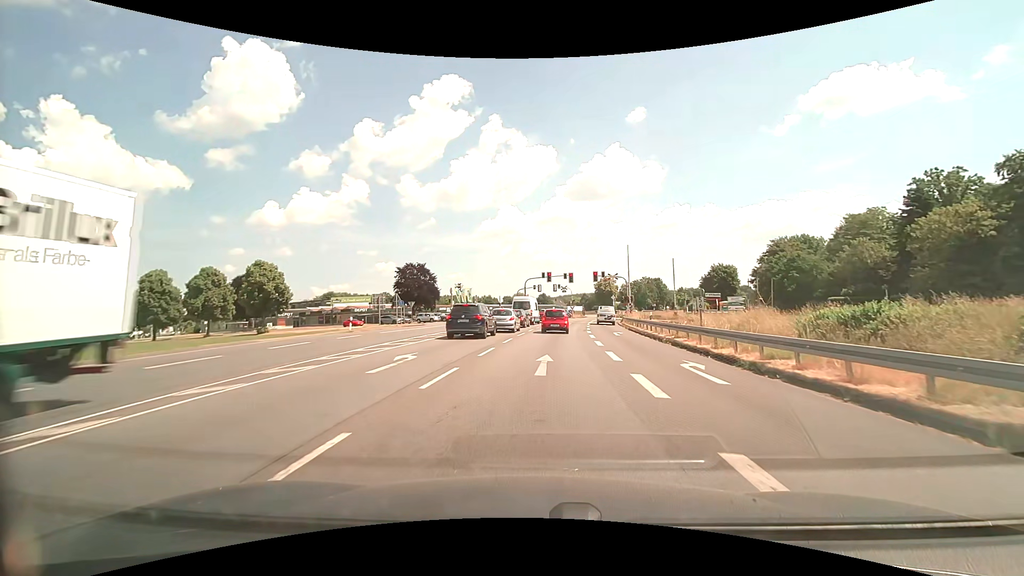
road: primary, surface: asphalt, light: Day
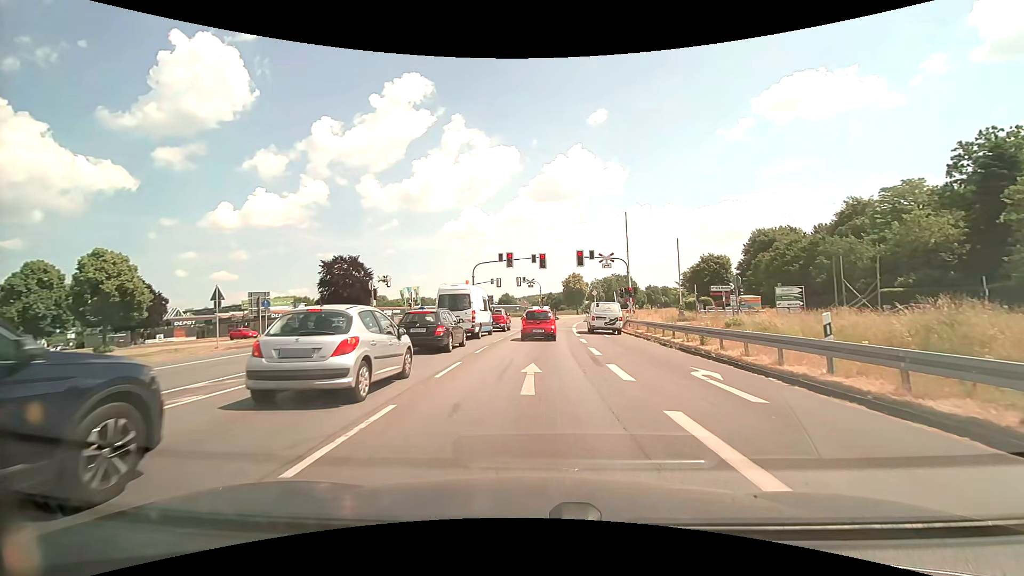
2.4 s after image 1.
(+0.7, +21.8) m; +4°
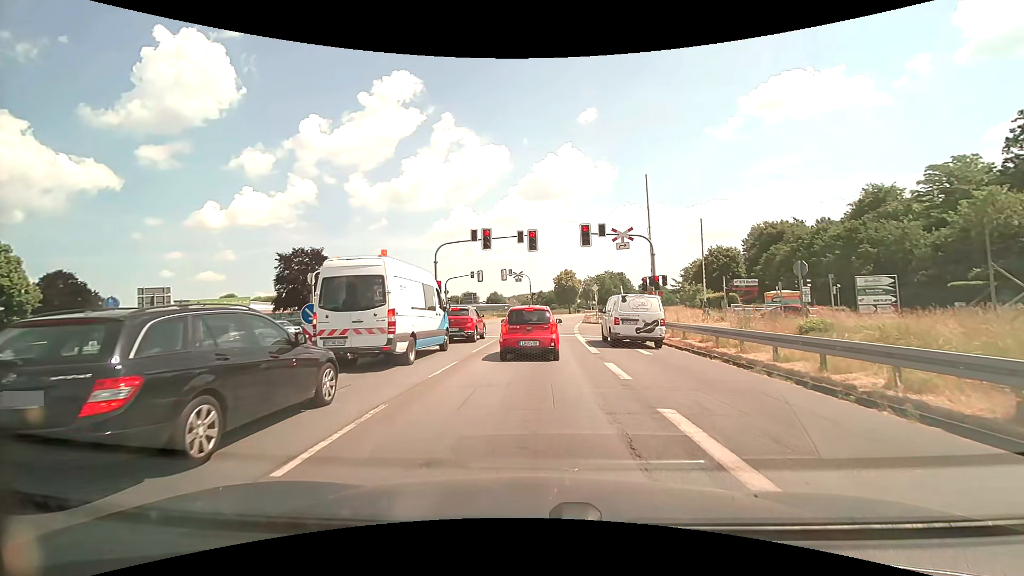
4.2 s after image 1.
(+0.1, +11.7) m; +1°
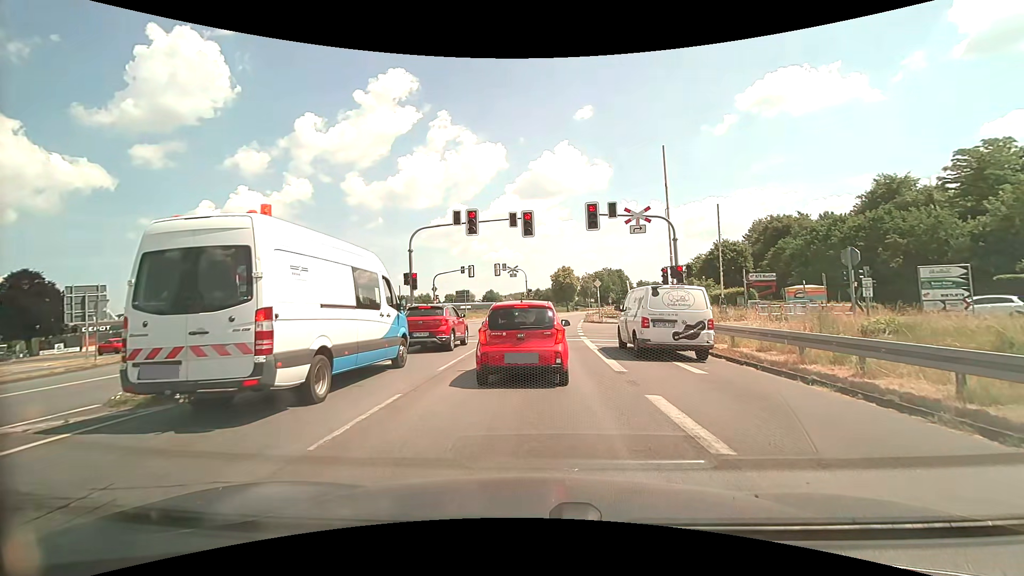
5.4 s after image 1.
(0.0, +5.0) m; 0°
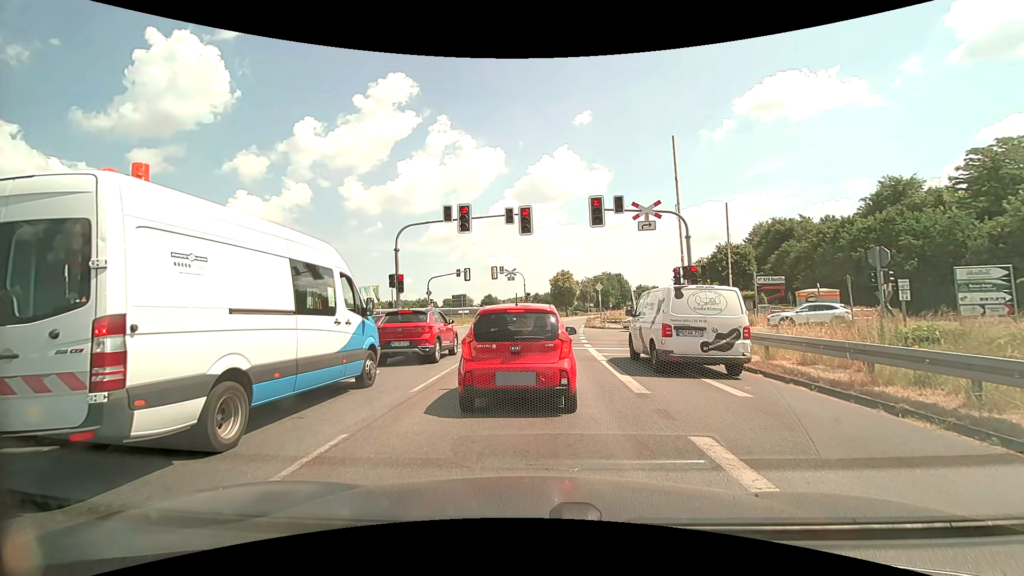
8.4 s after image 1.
(0.0, +2.1) m; +1°
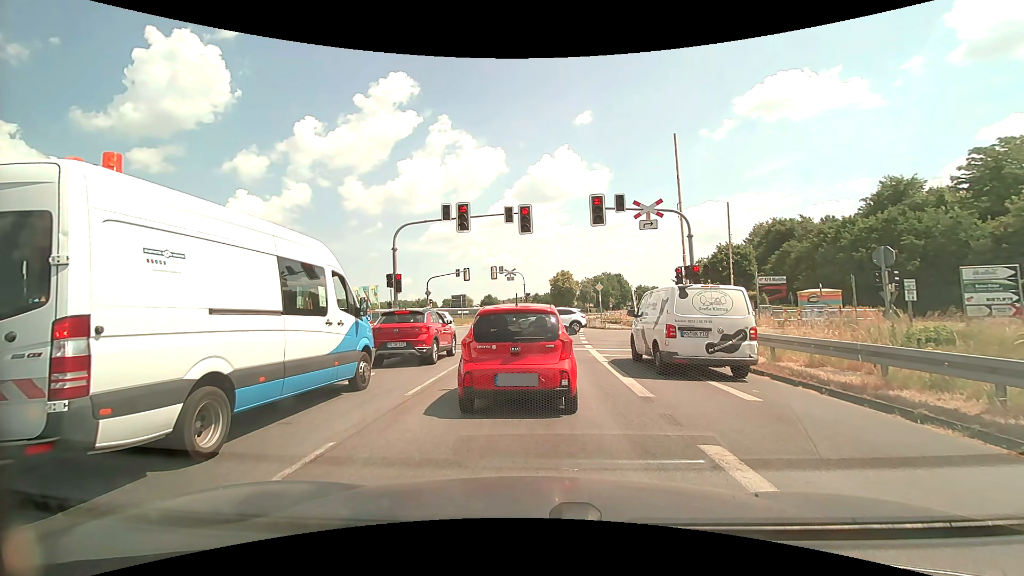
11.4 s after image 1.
(0.0, +0.4) m; 0°
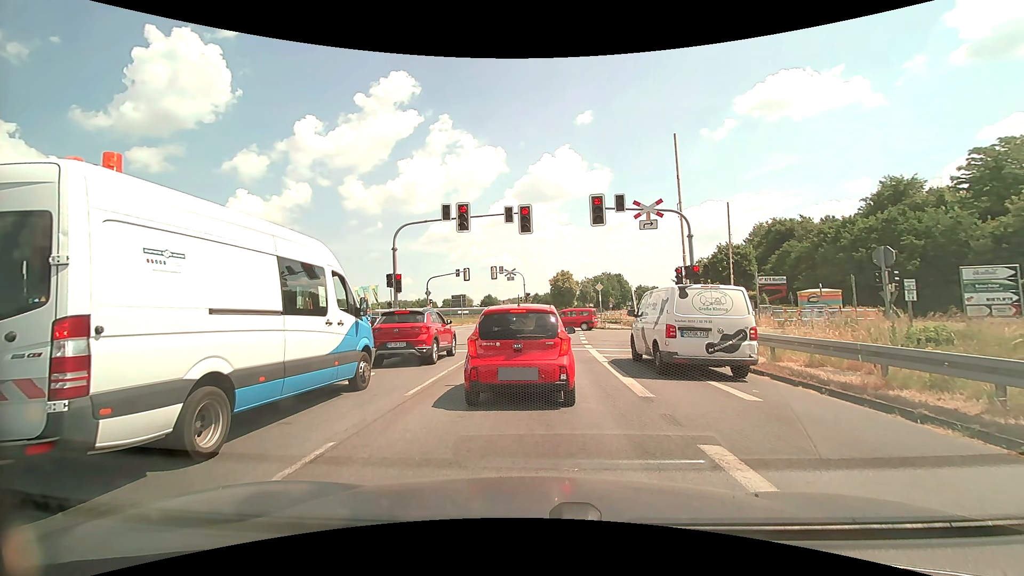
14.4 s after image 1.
(0.0, 0.0) m; 0°
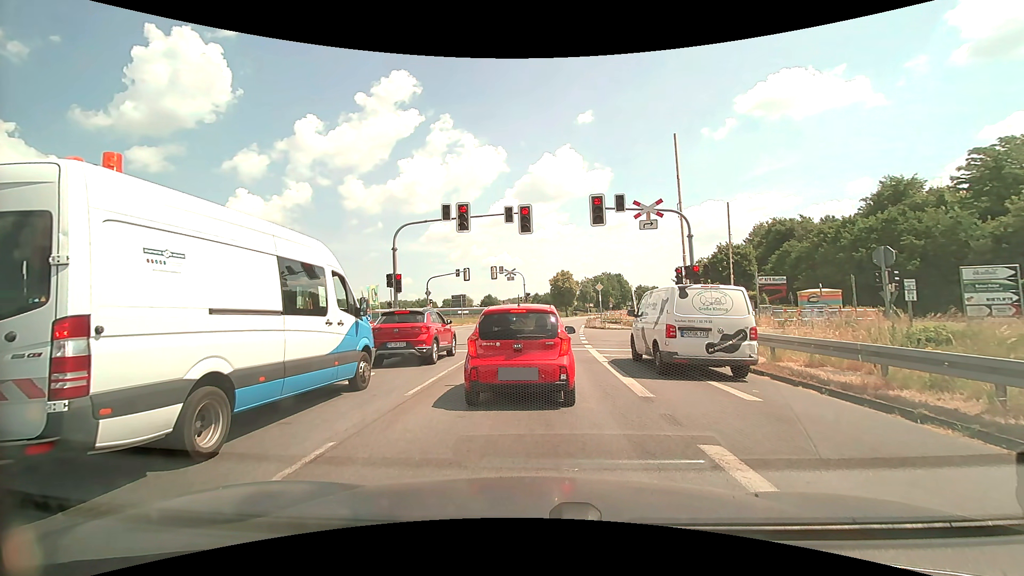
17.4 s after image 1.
(0.0, 0.0) m; 0°
